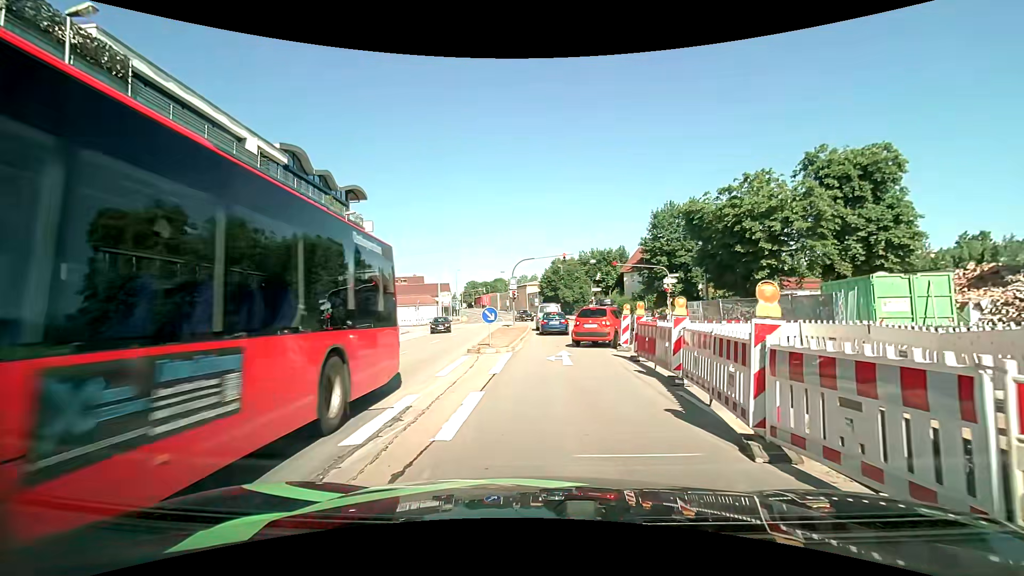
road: primary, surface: asphalt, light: Day
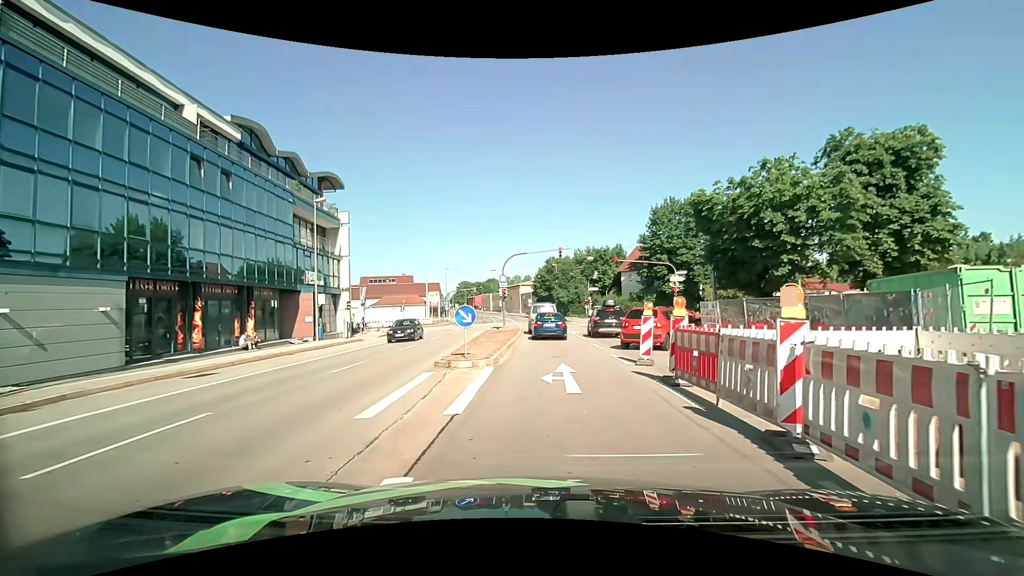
(0.0, +4.5) m; +1°
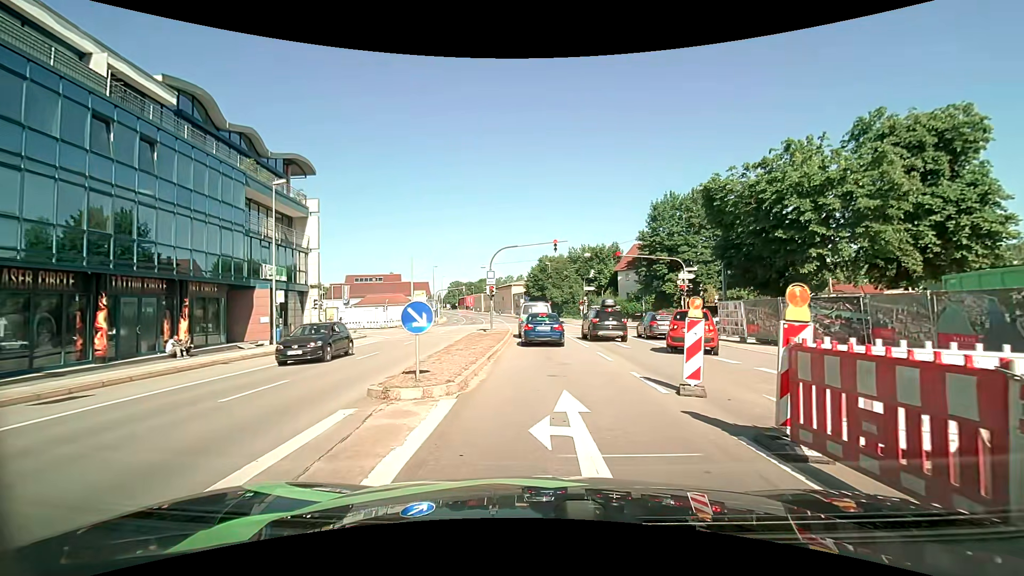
(0.0, +4.6) m; -1°
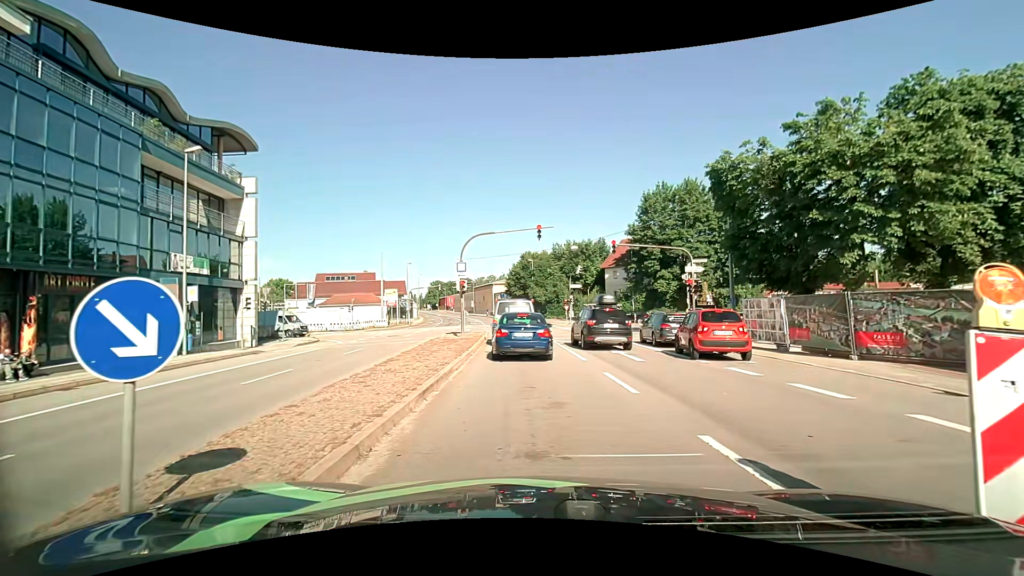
(+0.2, +6.0) m; +2°
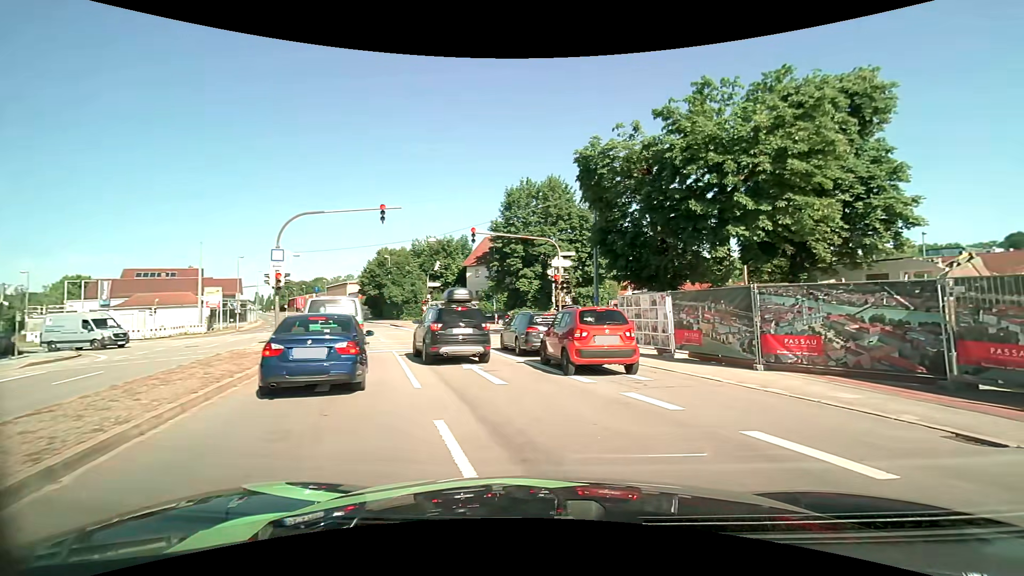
(+0.6, +5.2) m; +17°
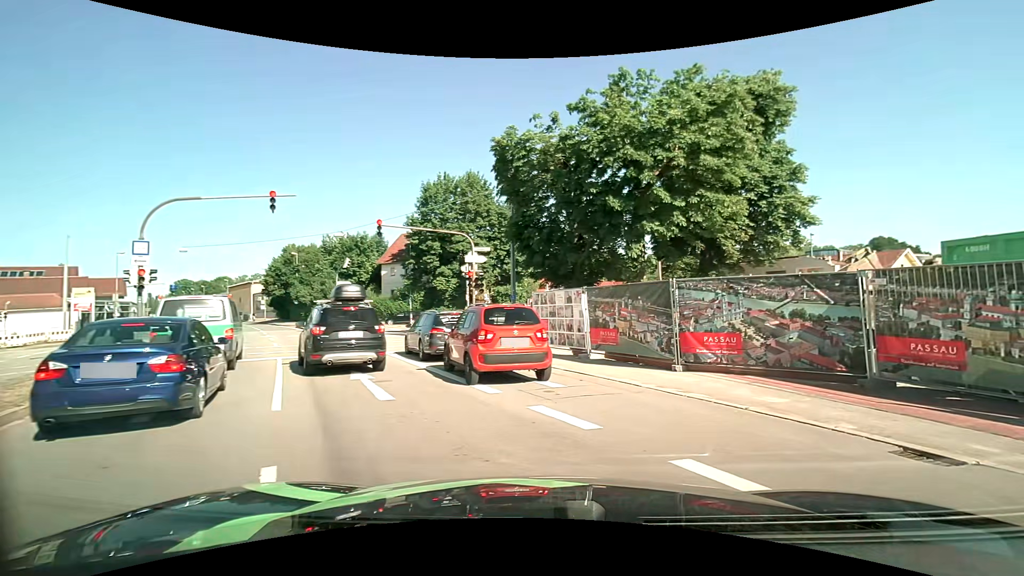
(+0.1, +1.6) m; +10°
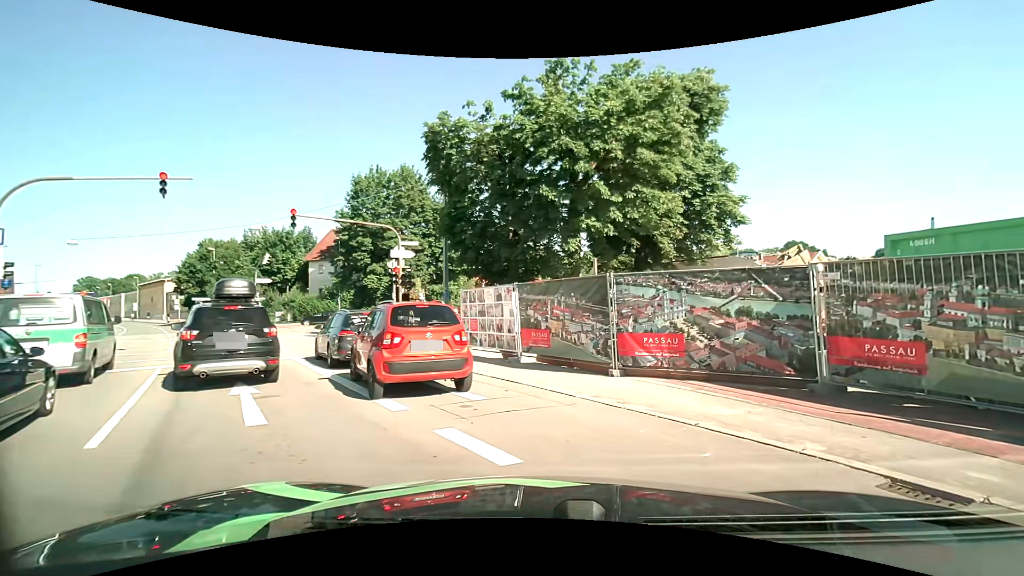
(+0.1, +1.5) m; +7°
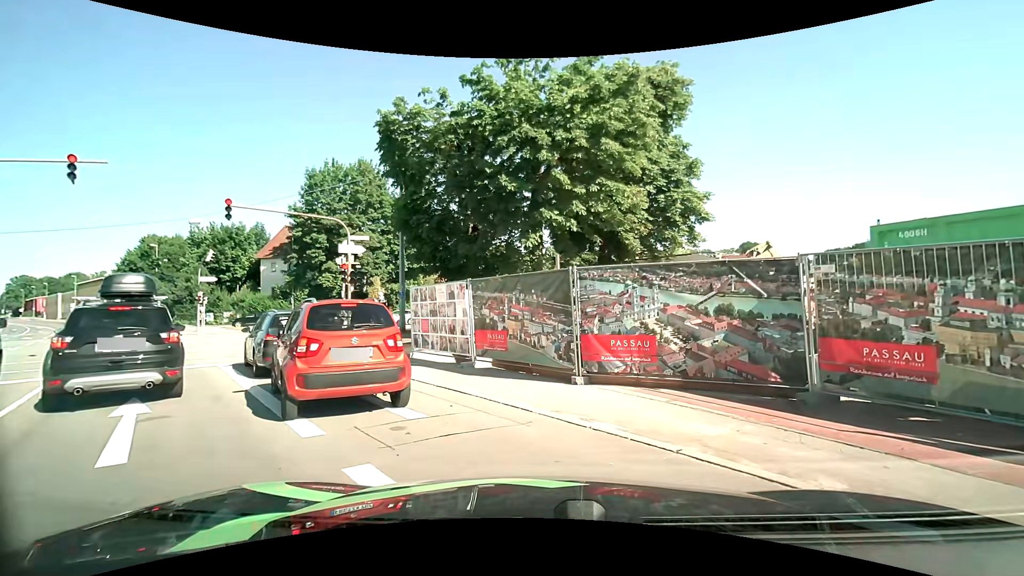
(0.0, +1.3) m; +2°
